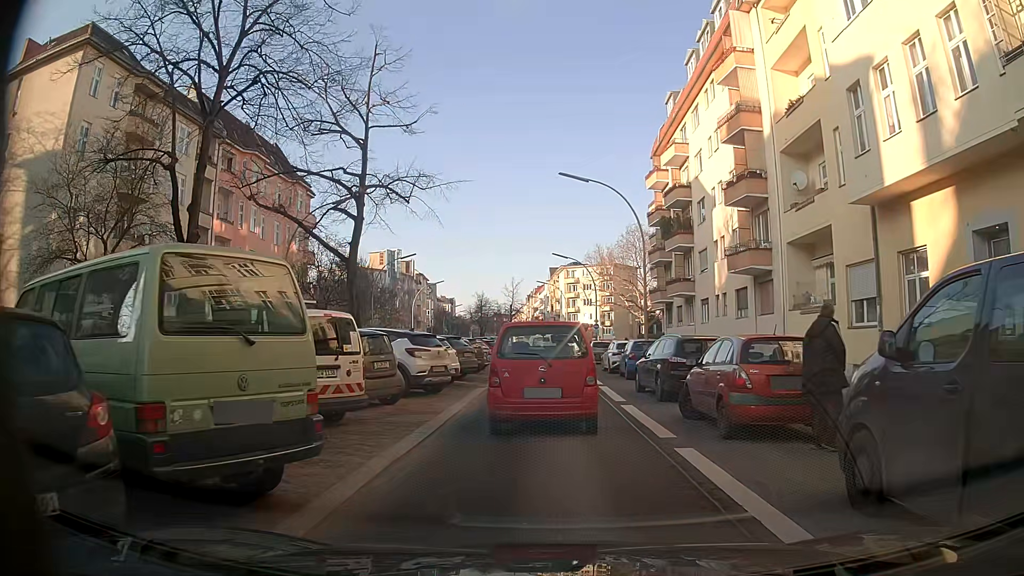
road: secondary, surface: asphalt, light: Day
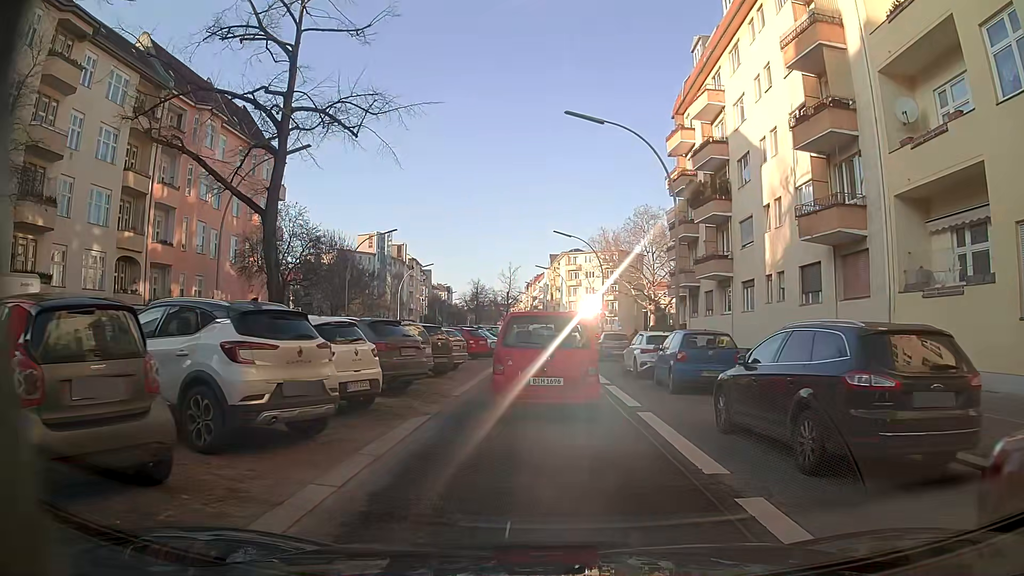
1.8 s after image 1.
(0.0, +9.1) m; 0°
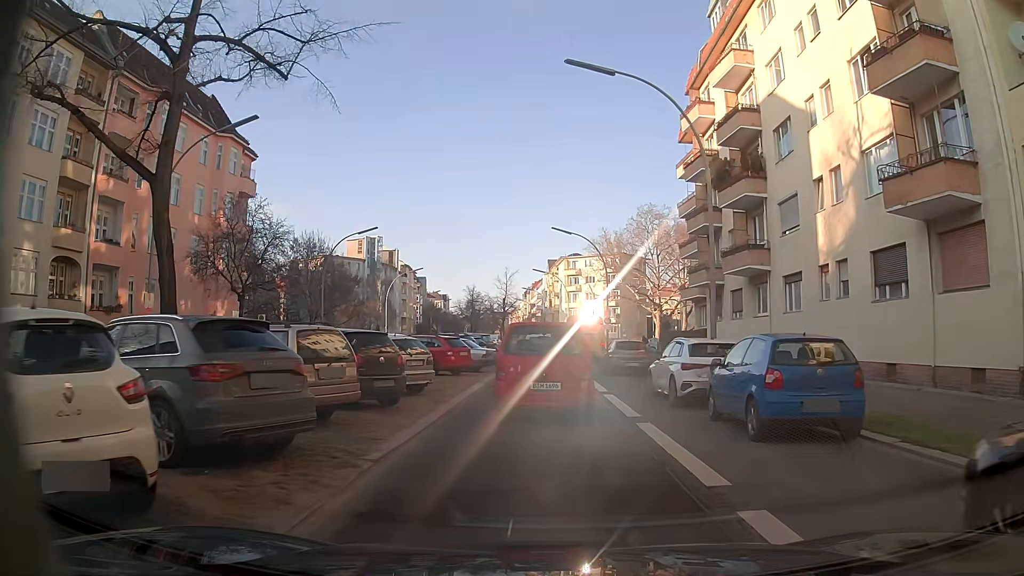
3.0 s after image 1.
(+0.1, +6.3) m; 0°
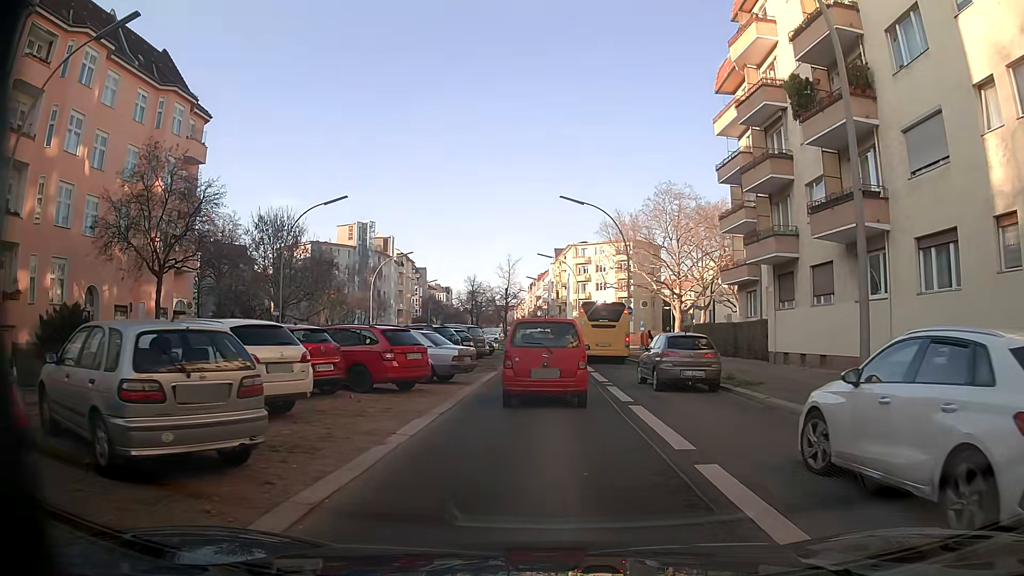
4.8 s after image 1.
(0.0, +10.2) m; -1°
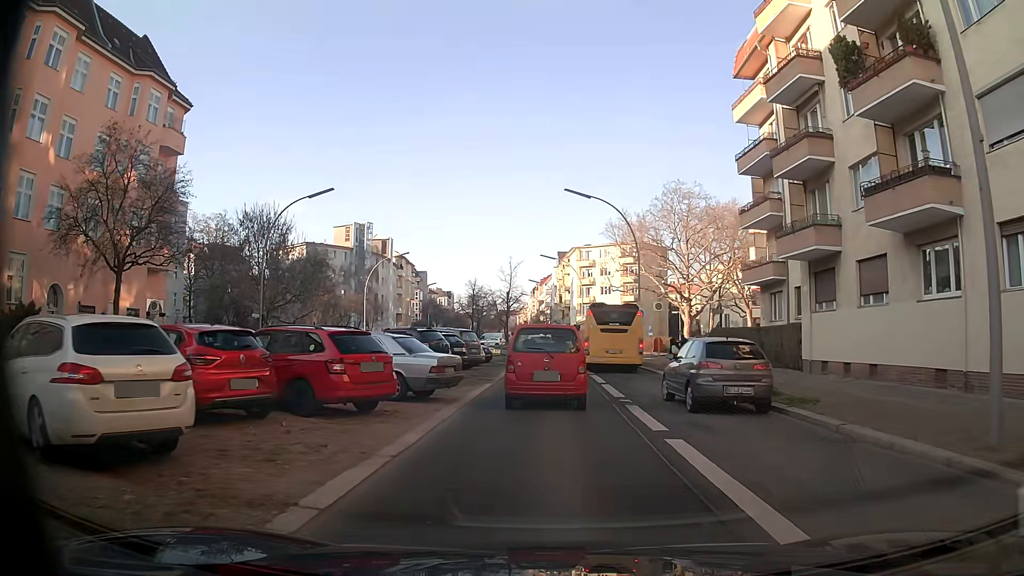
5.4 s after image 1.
(-0.1, +3.8) m; 0°
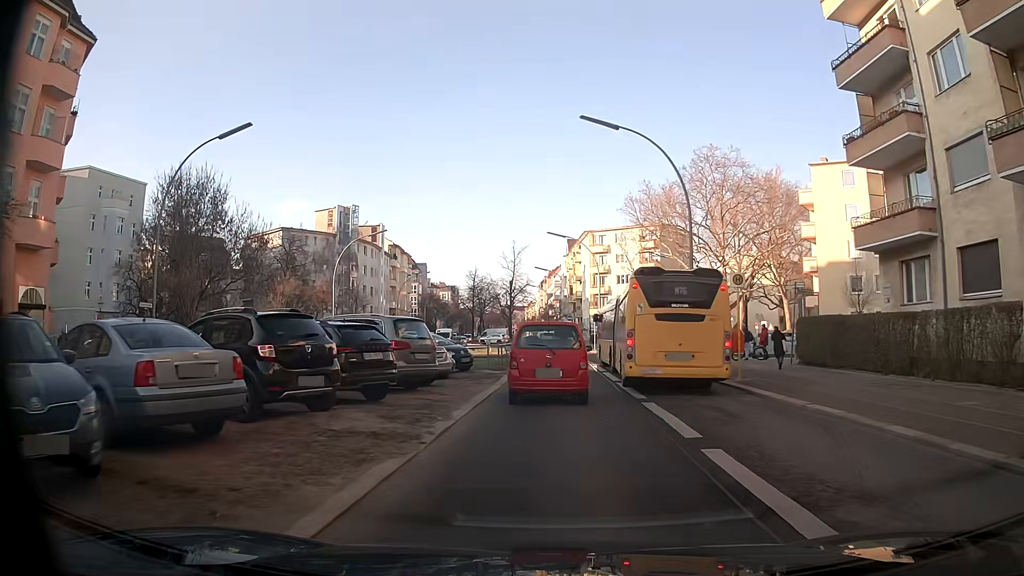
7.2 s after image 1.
(0.0, +13.4) m; 0°
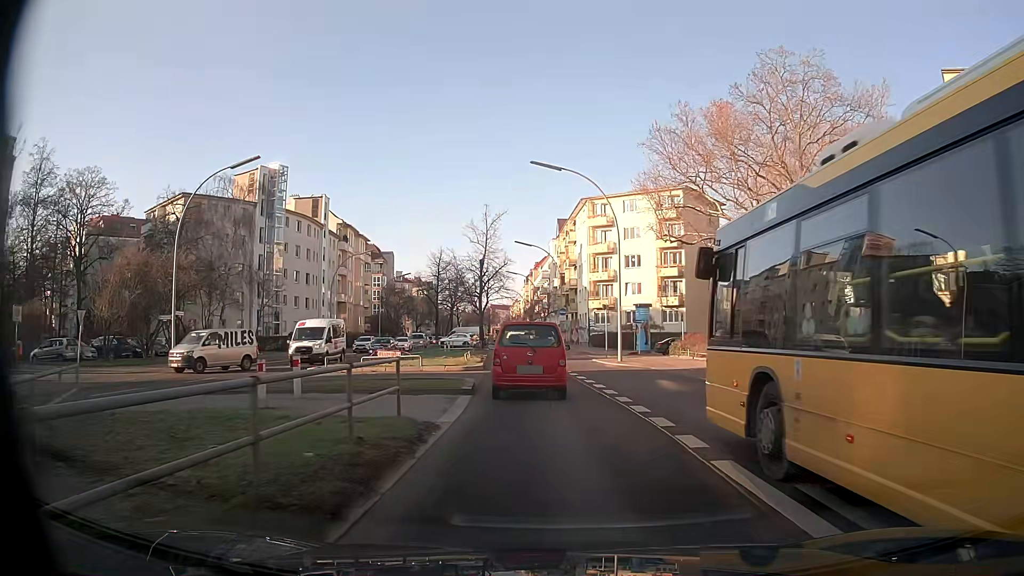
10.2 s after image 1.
(+0.2, +25.0) m; +1°
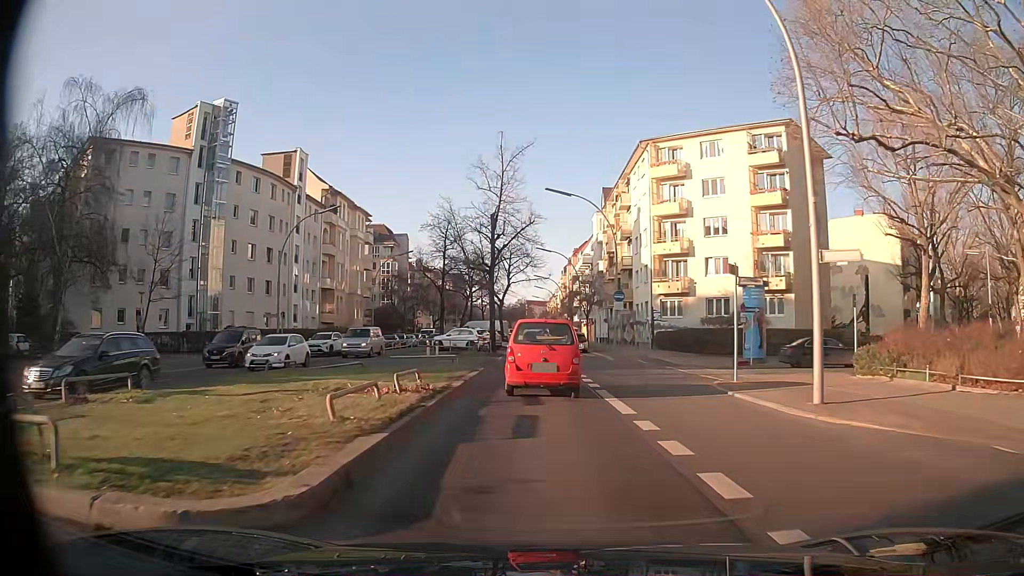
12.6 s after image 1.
(-0.6, +22.8) m; -3°
(0, +10) (0, +20) (-1, +30) (-1, +40) (-1, +50) (-1, +60) (-1, +70) (-2, +80) (-2, +90) (-2, +100) m
